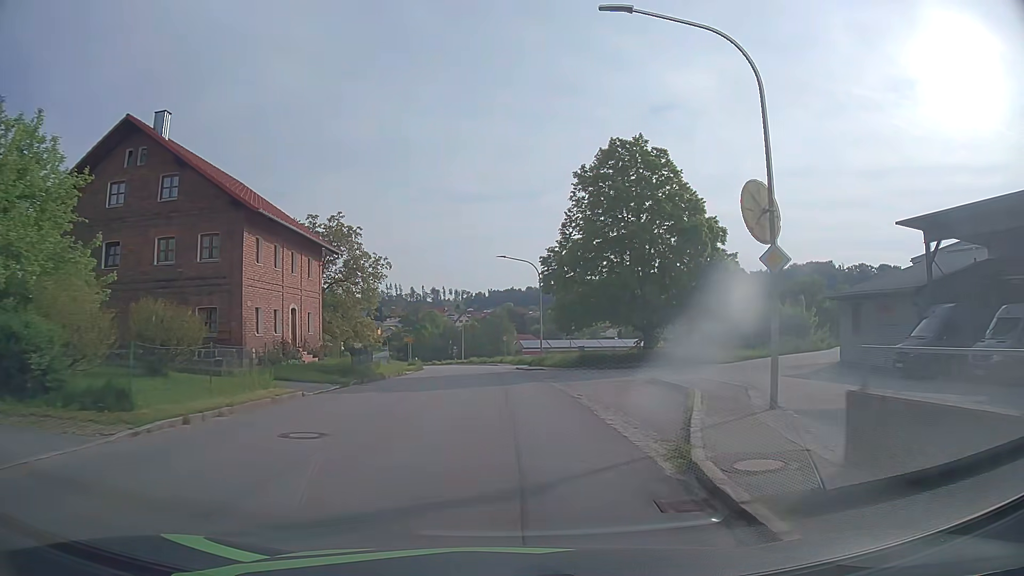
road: tertiary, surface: asphalt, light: Day
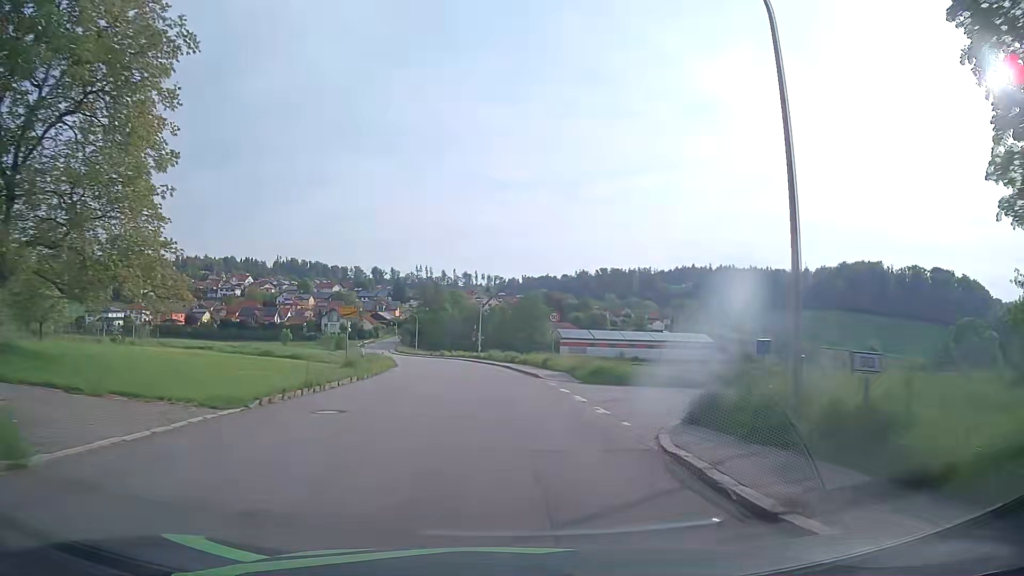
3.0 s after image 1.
(-1.0, +37.0) m; -3°
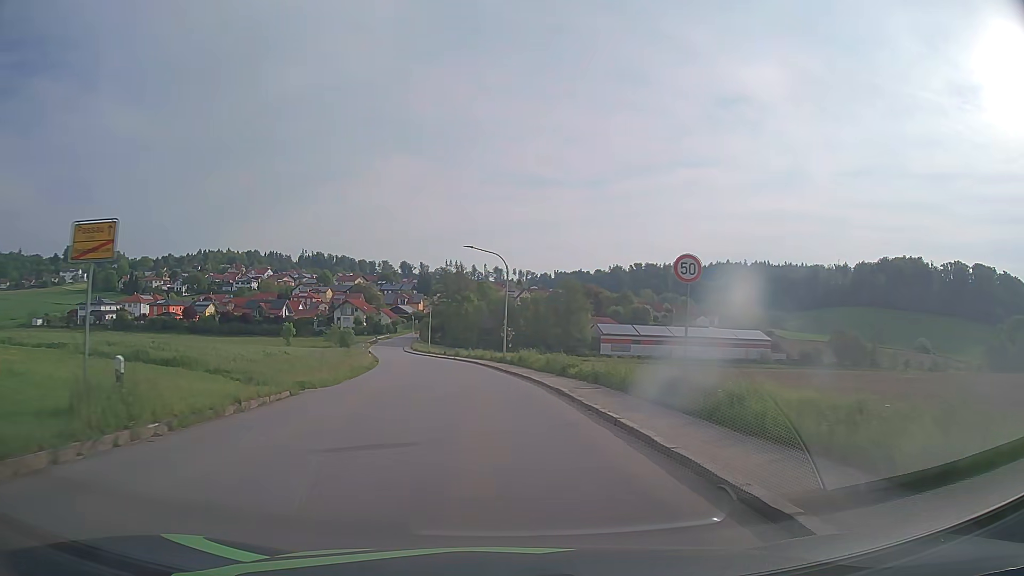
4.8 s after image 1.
(-0.4, +22.6) m; -3°
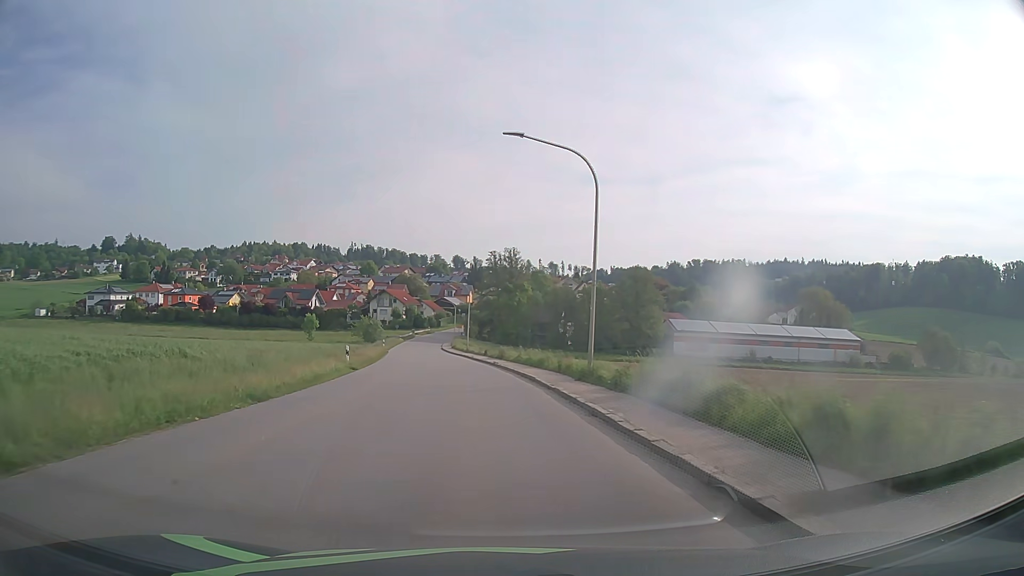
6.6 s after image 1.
(-0.9, +23.0) m; -4°
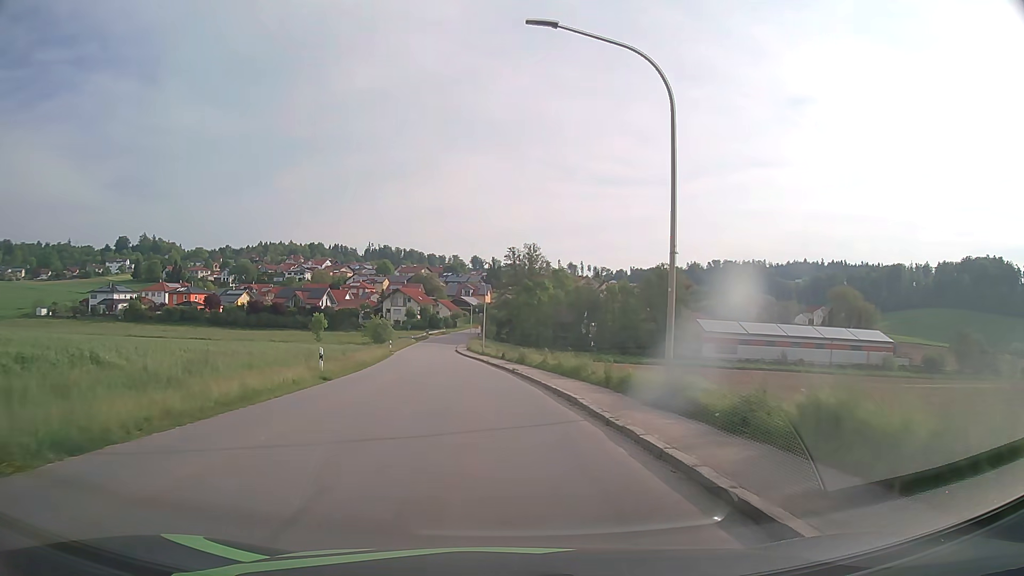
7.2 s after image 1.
(-0.1, +7.6) m; -2°
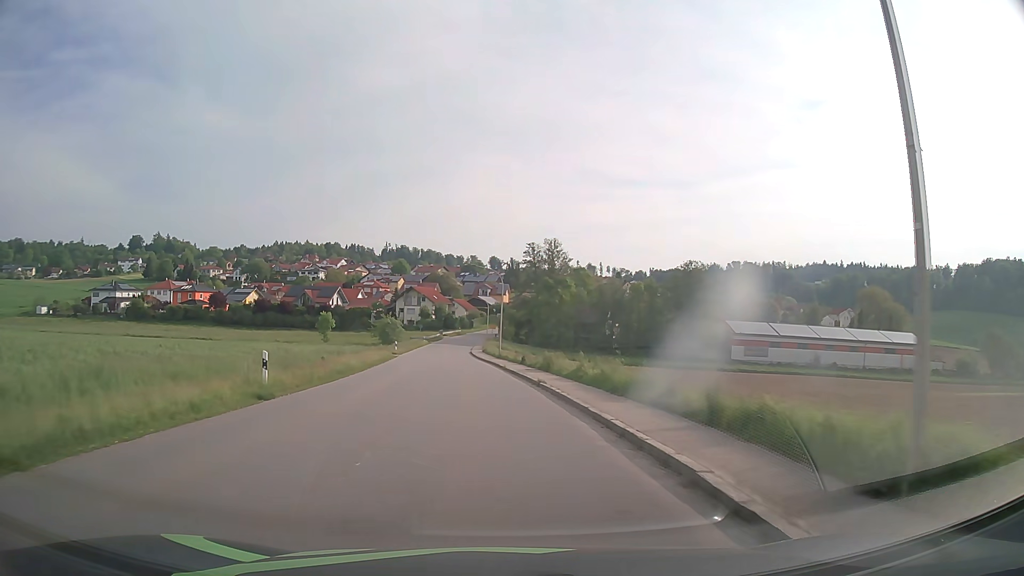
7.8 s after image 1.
(-0.1, +7.6) m; -1°
